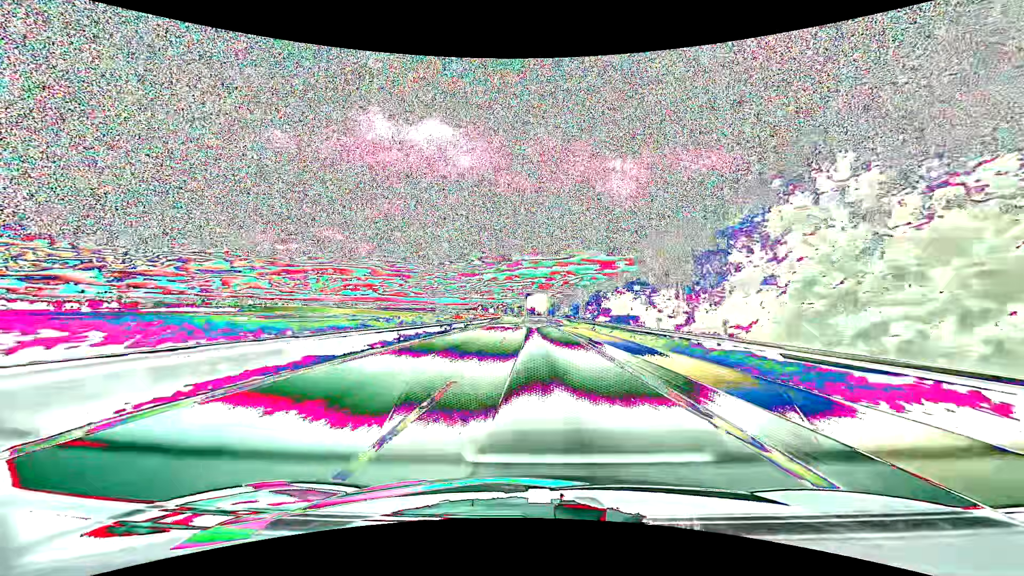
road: motorway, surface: asphalt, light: Day
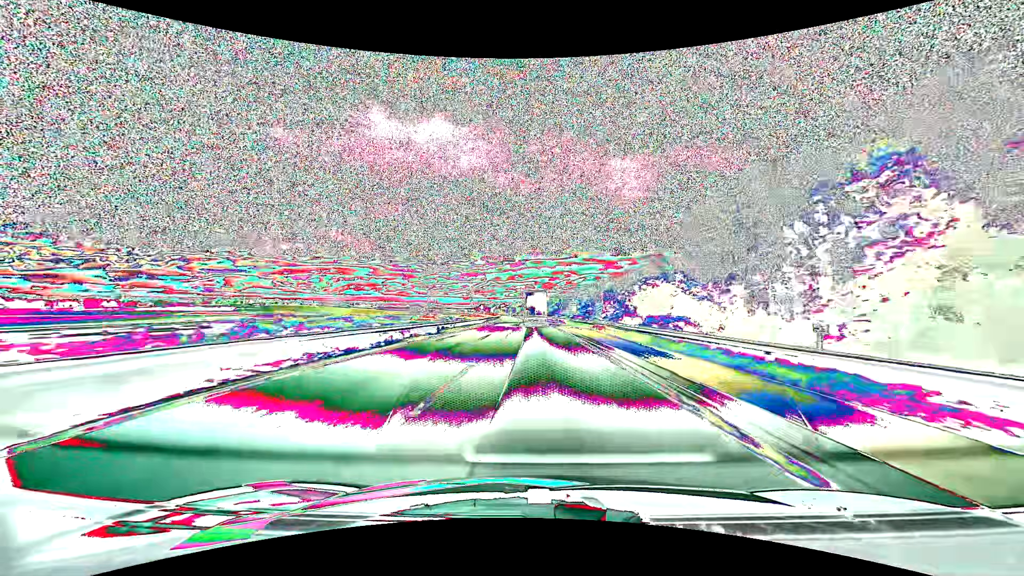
(0.0, +15.3) m; 0°
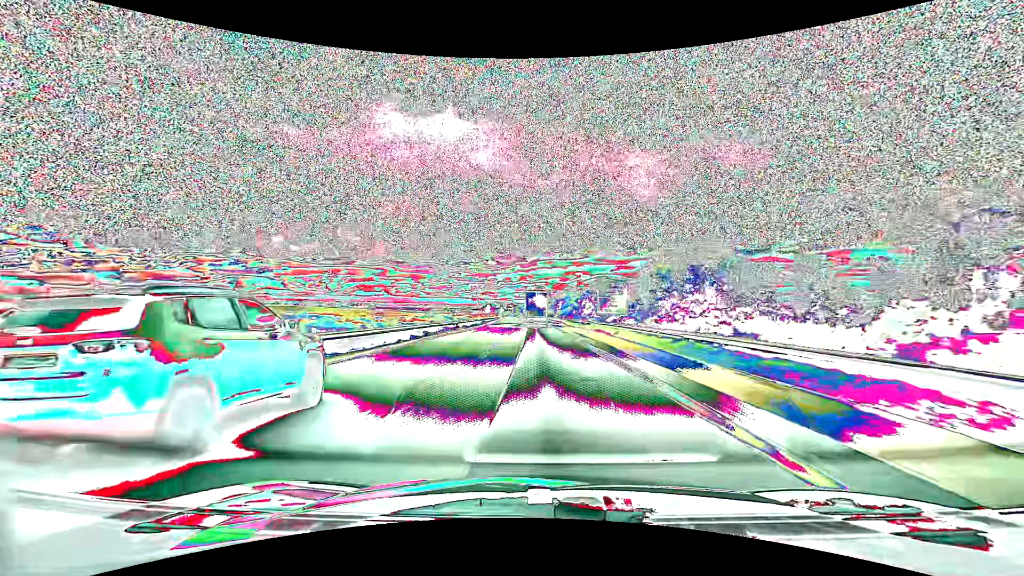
(-0.4, +45.3) m; -1°
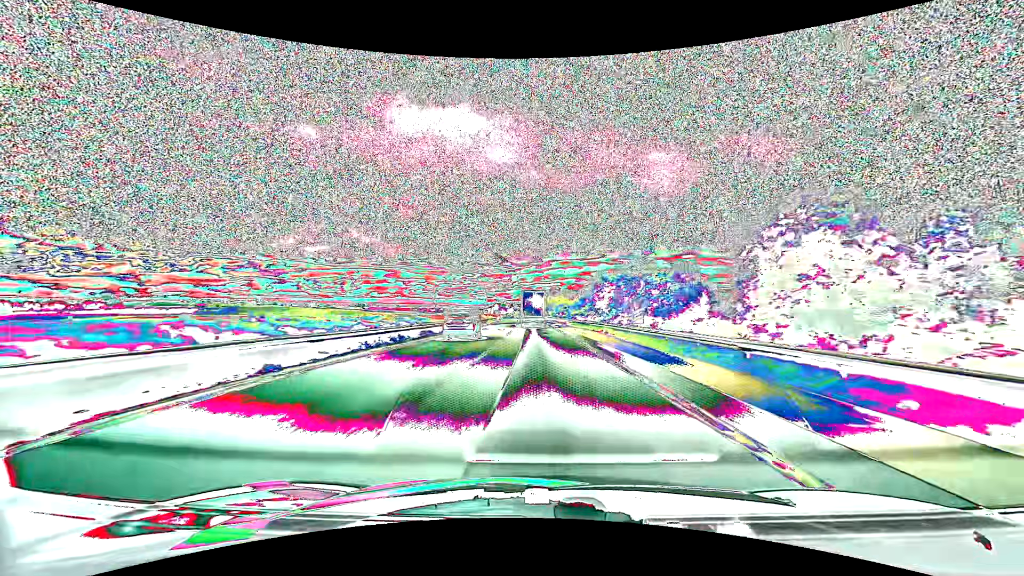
(-1.0, +74.0) m; -2°
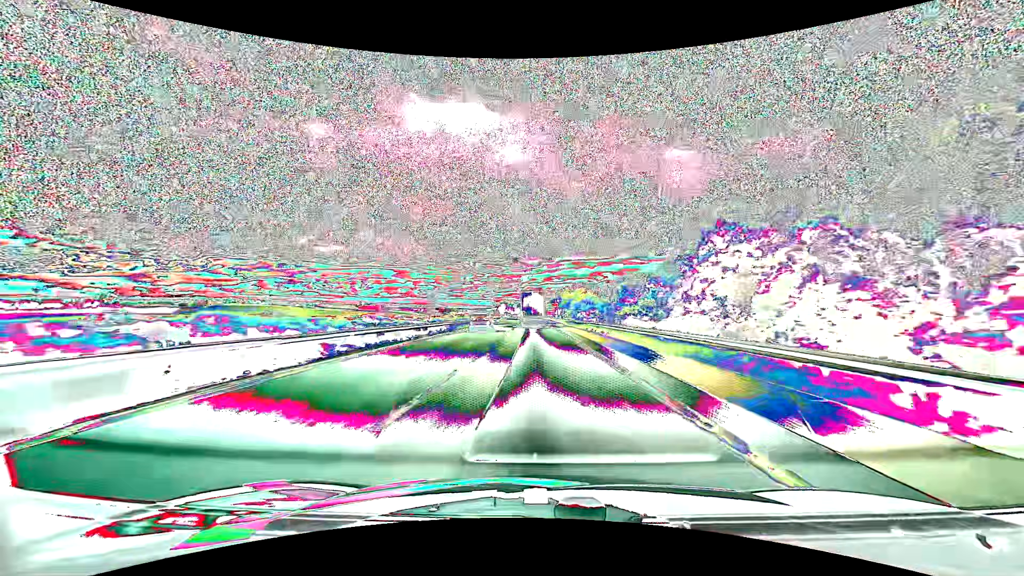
(-0.3, +43.6) m; -1°
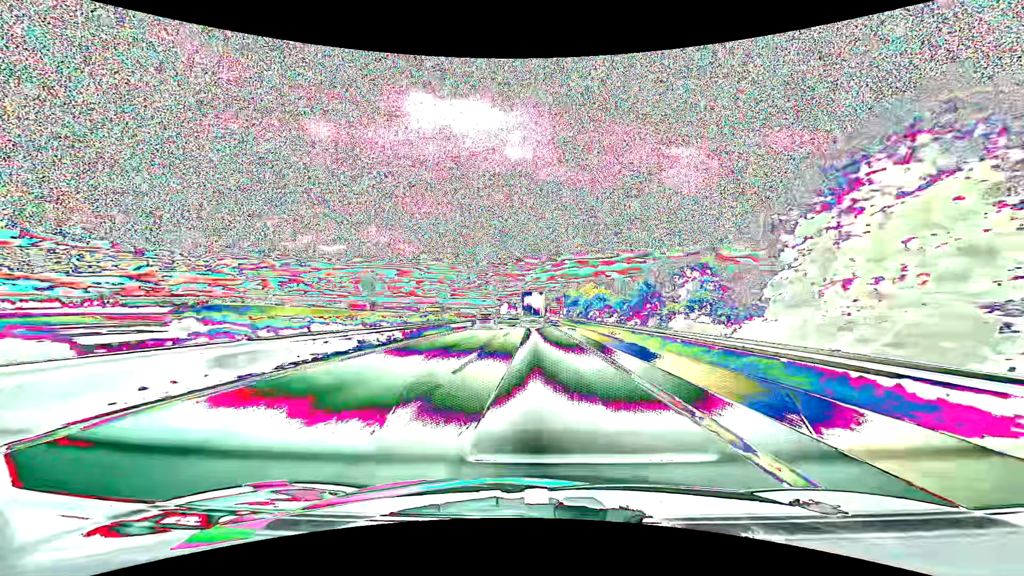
(0.0, +14.4) m; 0°
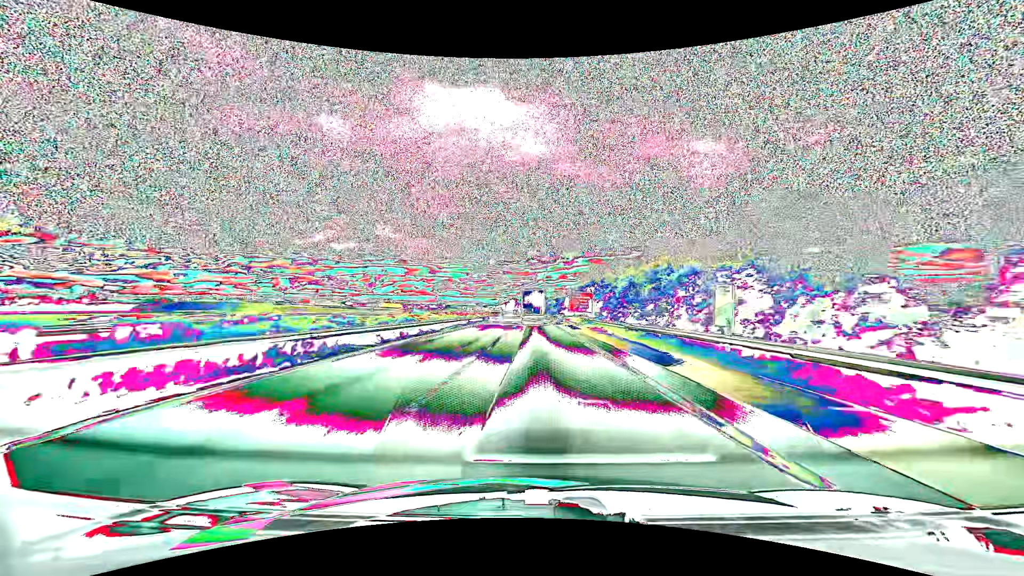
(-0.8, +56.6) m; -1°
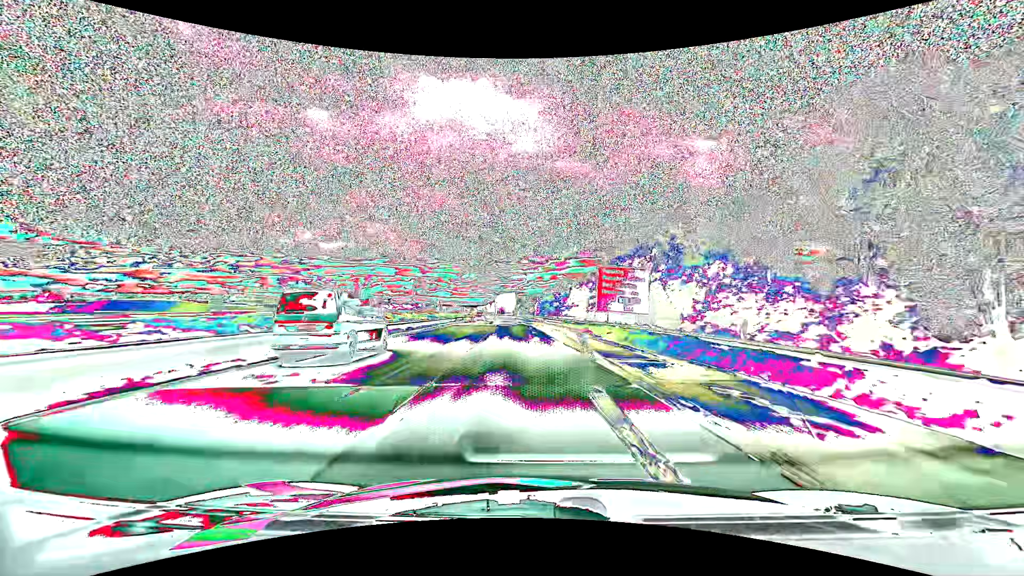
(+0.3, +53.1) m; +1°
(0, +10) (0, +20) (0, +30) (0, +40) (0, +50) (0, +60) (-1, +70) (-1, +80) (-2, +90) (-3, +100) m
